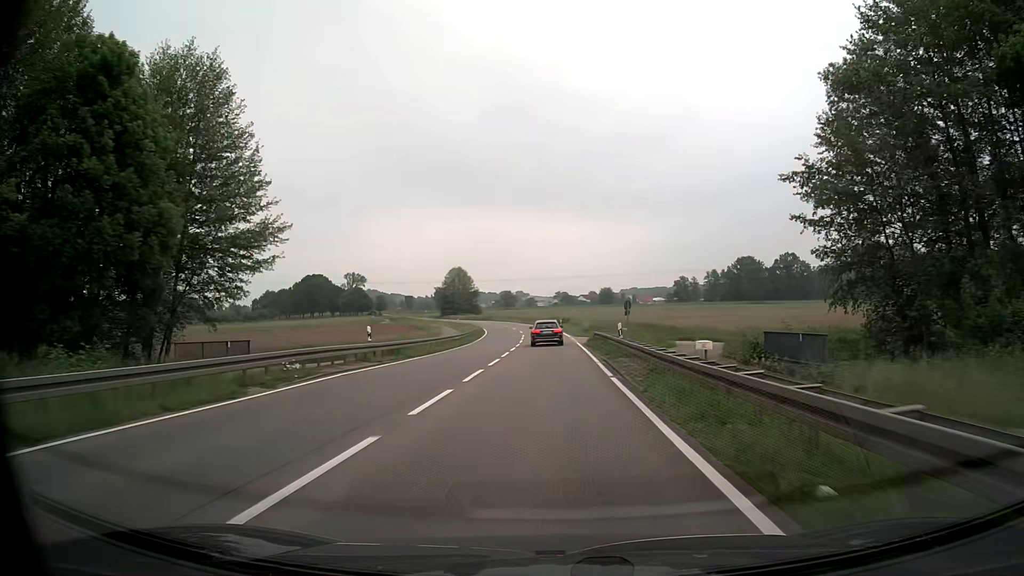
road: secondary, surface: asphalt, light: Day
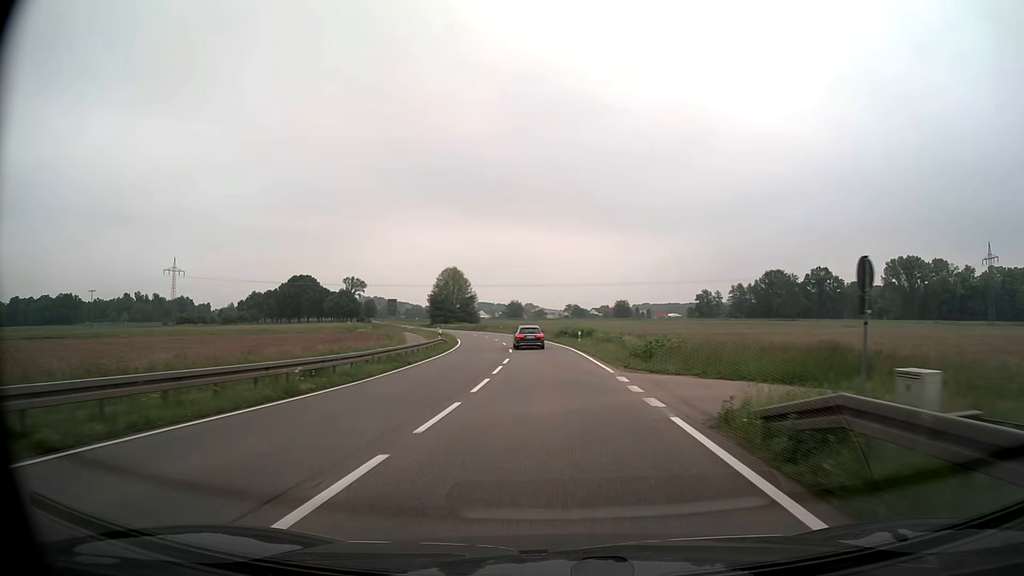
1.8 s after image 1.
(-0.3, +31.0) m; -1°
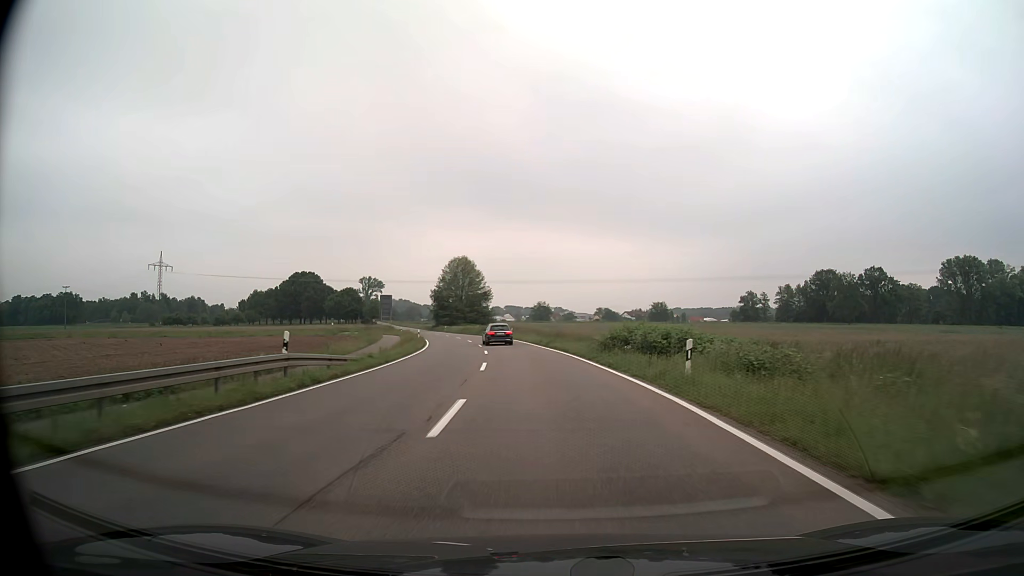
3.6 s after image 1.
(-0.6, +31.0) m; -3°
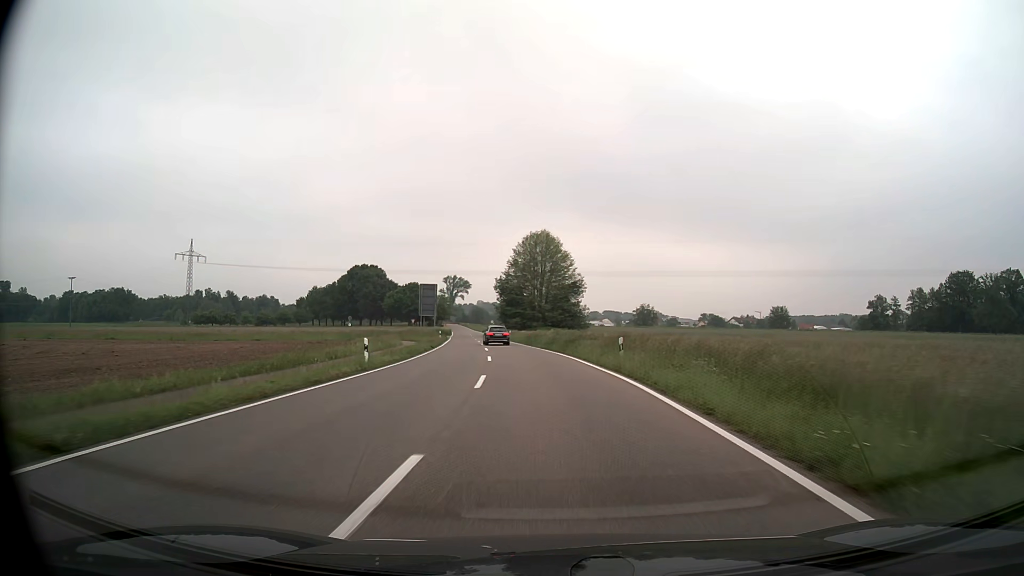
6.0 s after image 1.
(-2.8, +41.2) m; -8°
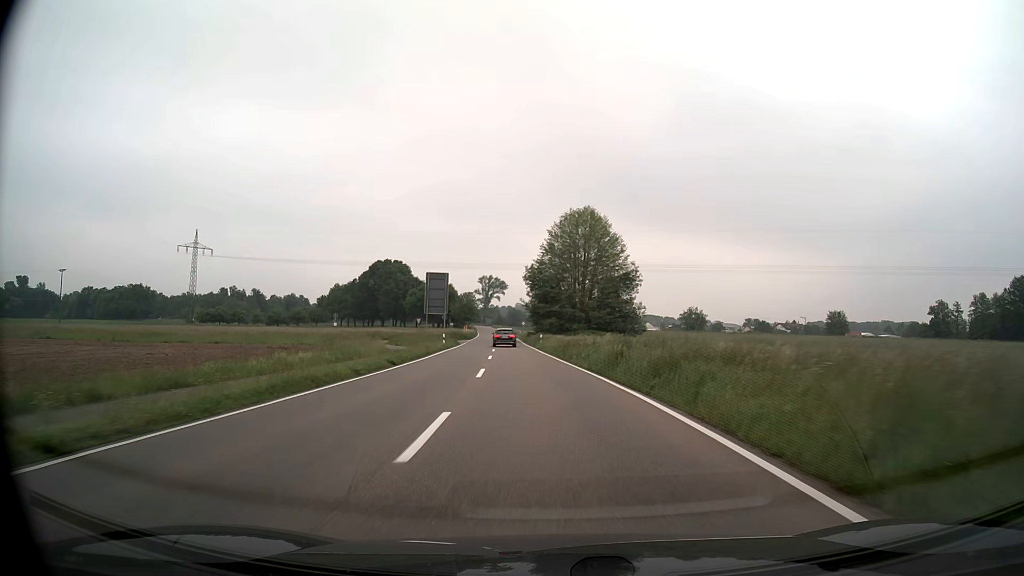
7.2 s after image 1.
(-0.6, +20.7) m; -3°
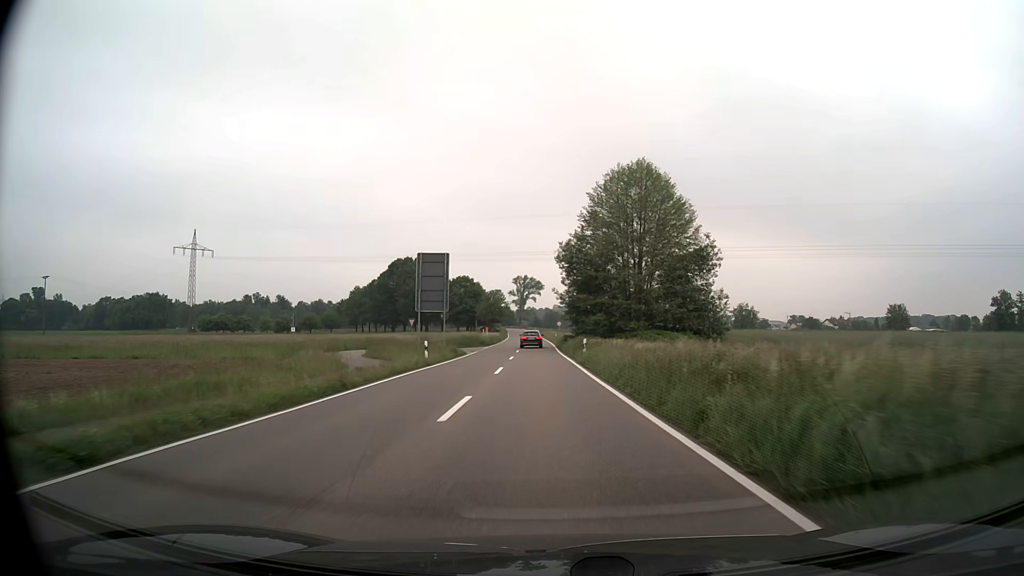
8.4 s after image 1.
(-0.7, +20.5) m; -4°
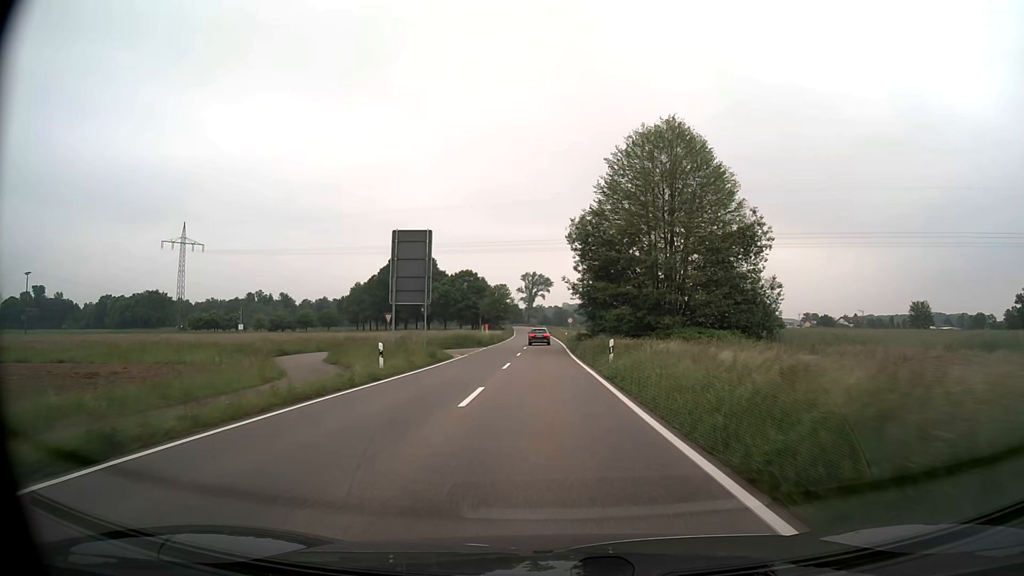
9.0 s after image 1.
(-0.1, +10.2) m; -1°
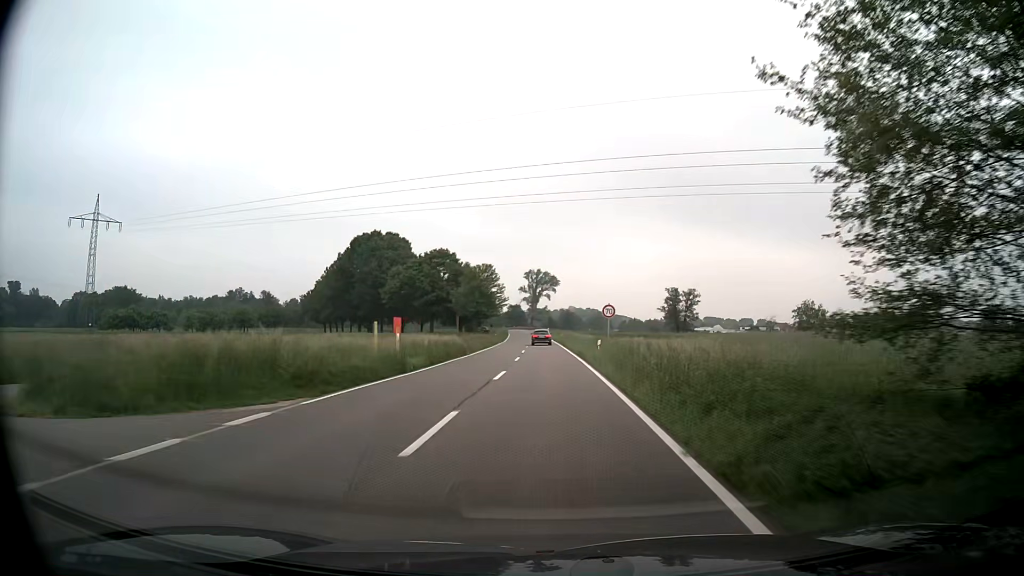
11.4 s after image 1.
(-0.5, +40.8) m; 0°
